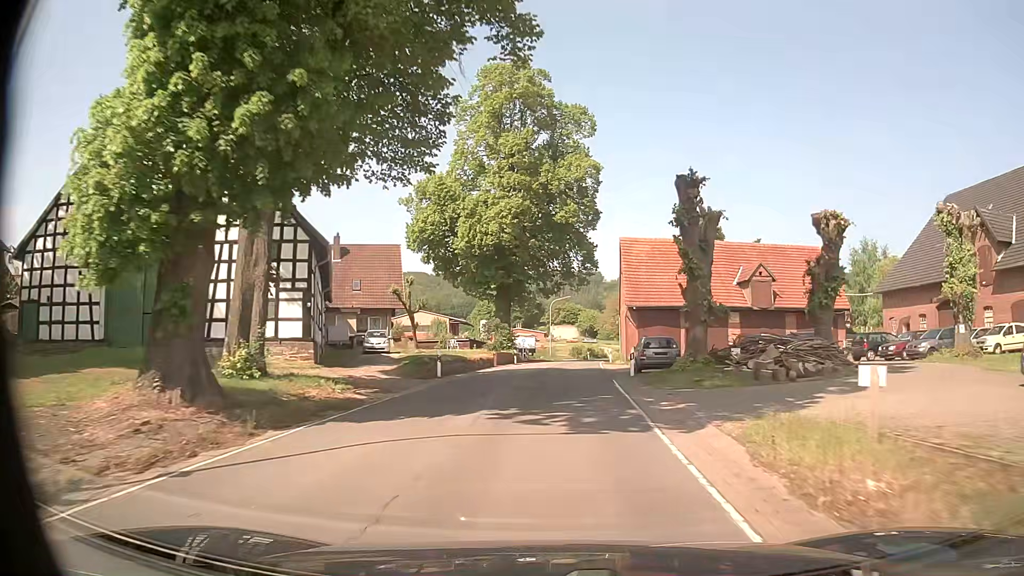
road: secondary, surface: asphalt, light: Day
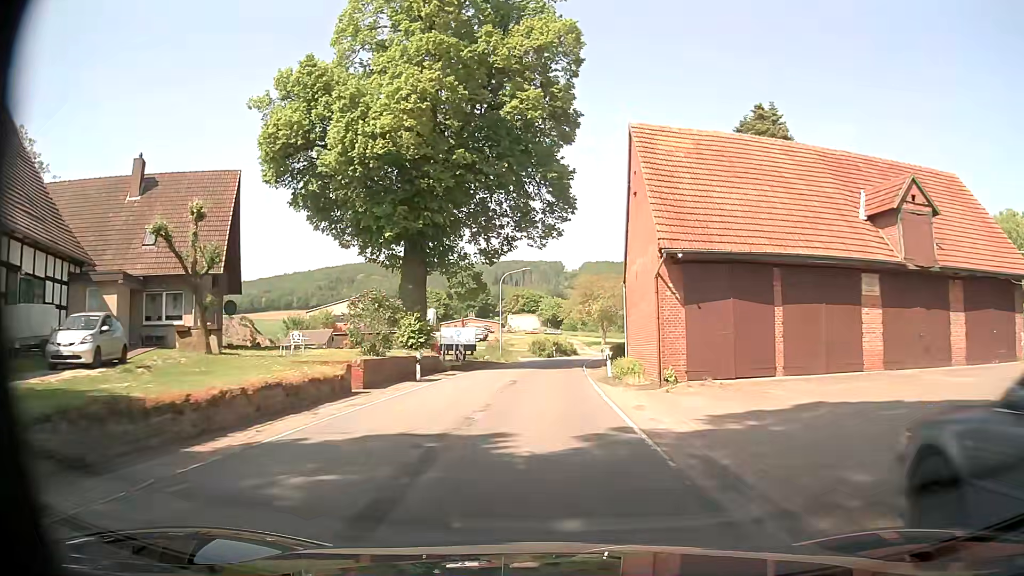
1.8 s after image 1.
(+0.8, +25.3) m; +3°
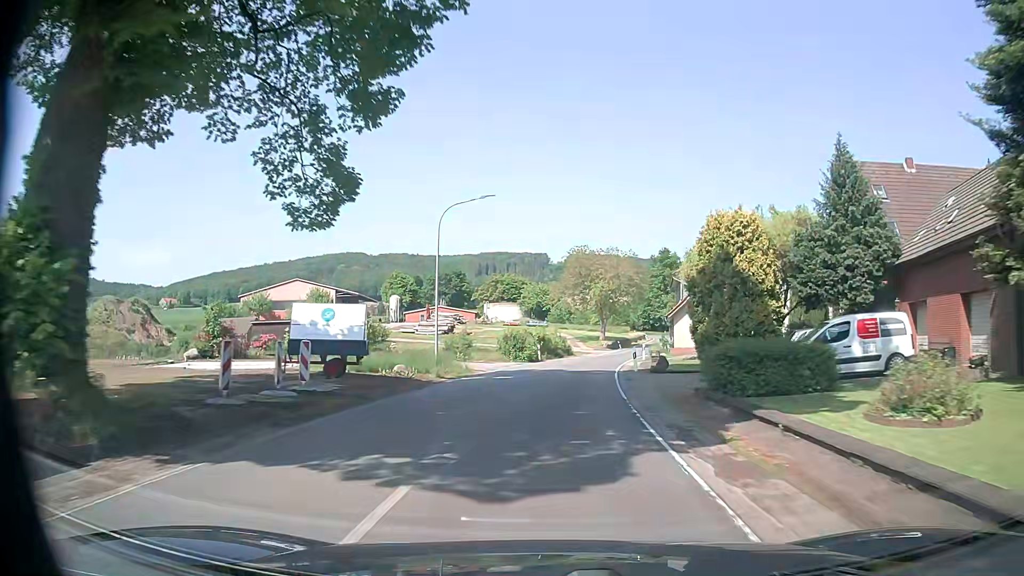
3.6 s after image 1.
(+0.1, +27.0) m; +1°
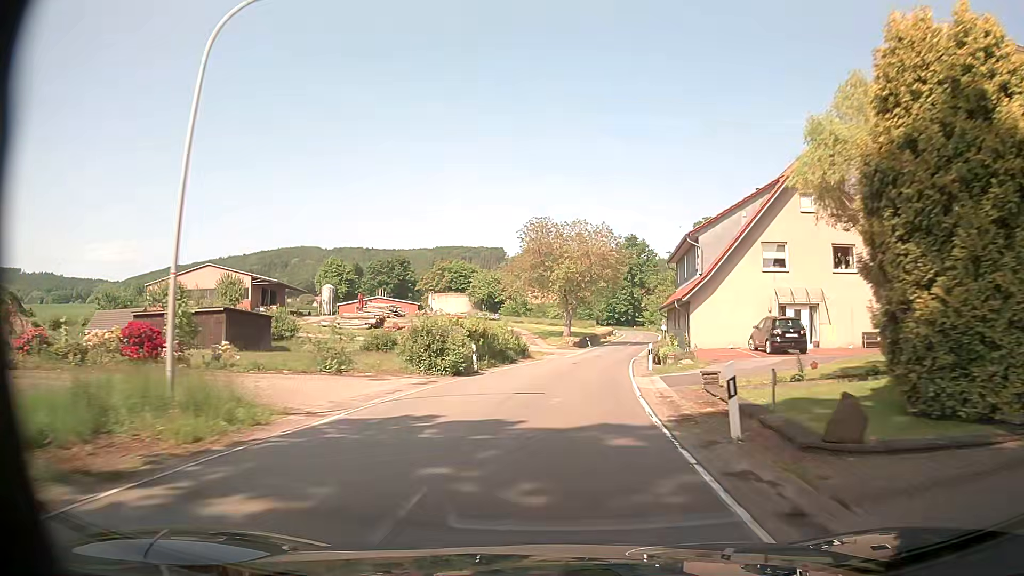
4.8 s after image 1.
(+0.6, +18.8) m; +4°
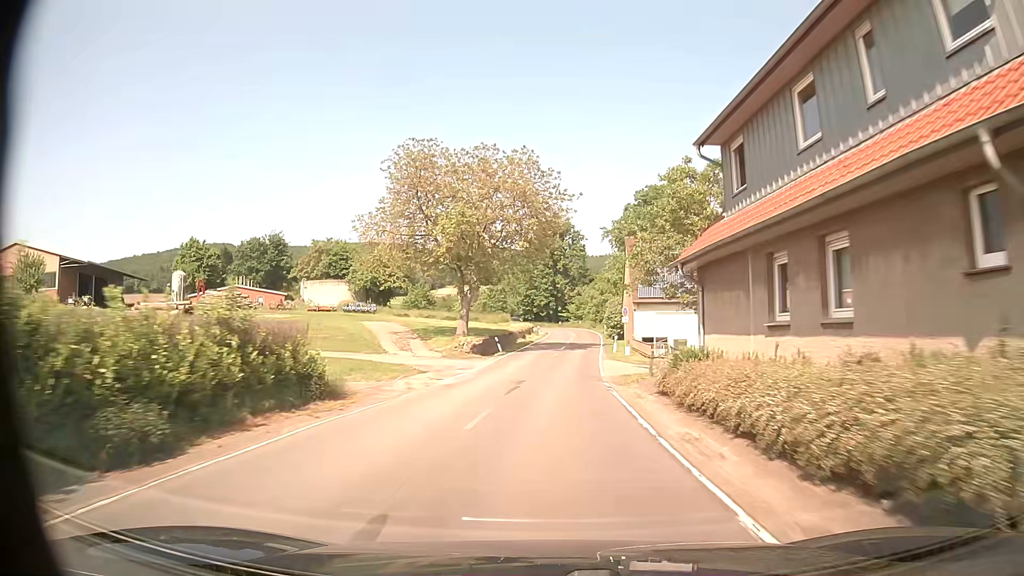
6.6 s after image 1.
(+1.9, +28.8) m; +7°
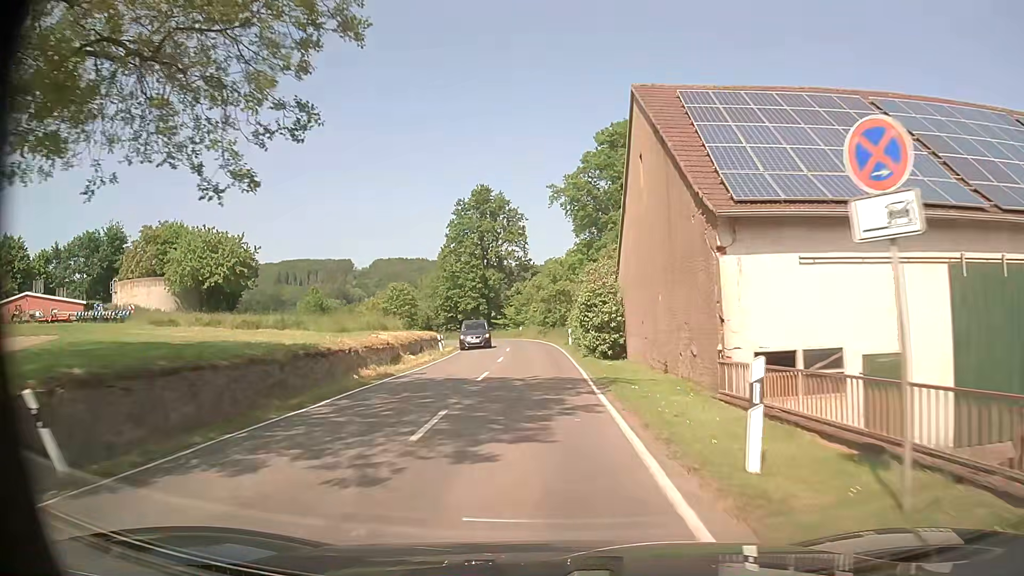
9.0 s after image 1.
(+1.9, +37.1) m; +5°
(0, +10) (0, +20) (0, +30) (-1, +40) (-2, +50) (-5, +60) (-9, +69) (-15, +77) (-21, +85) (-27, +92) m
